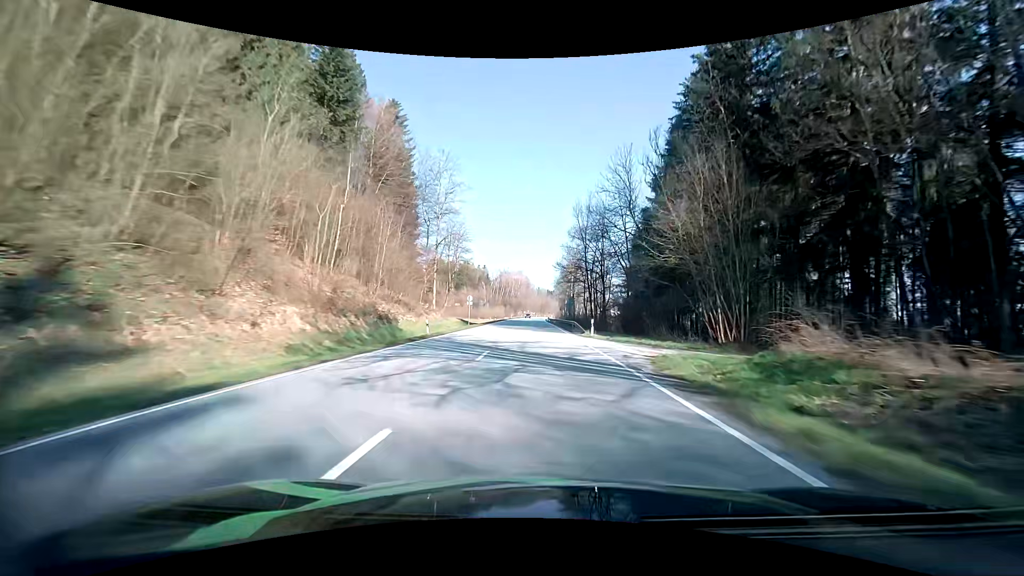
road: primary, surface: asphalt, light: Day
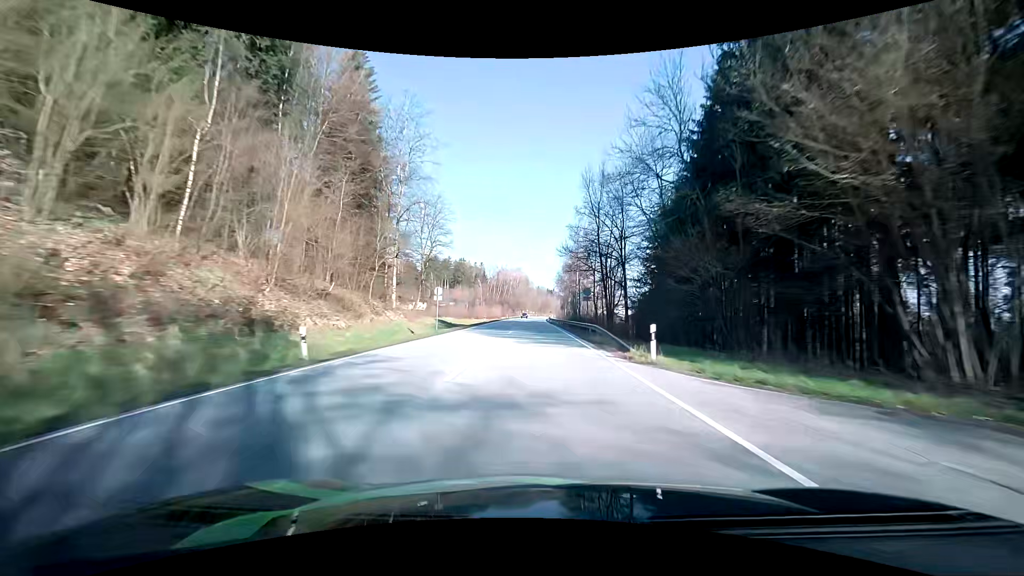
(+0.1, +16.3) m; 0°
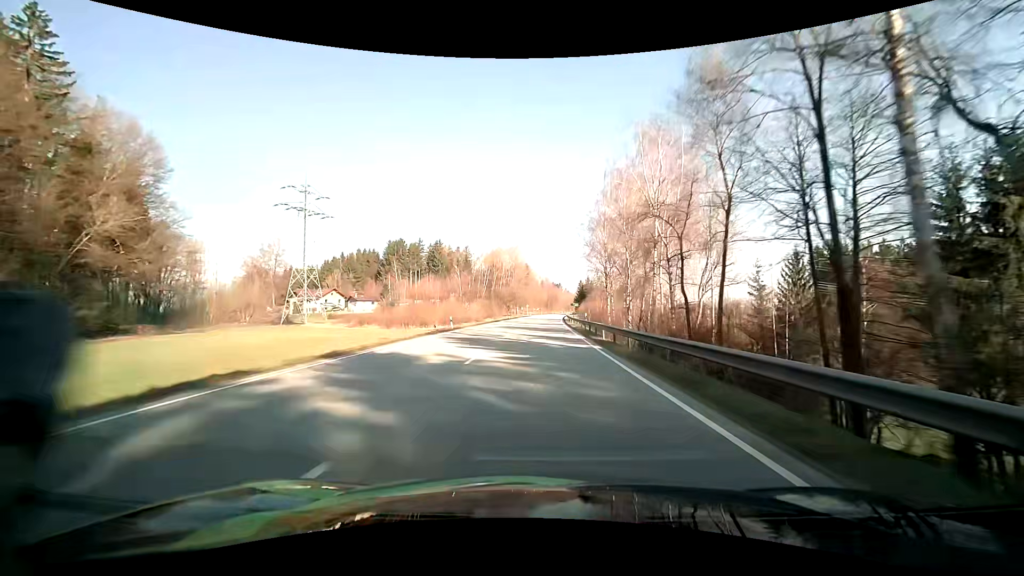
(-0.5, +81.5) m; -1°
(0, +10) (0, +20) (0, +30) (0, +40) (0, +50) (0, +60) (+1, +70) (+1, +80) (+1, +90) (+2, +100) m
